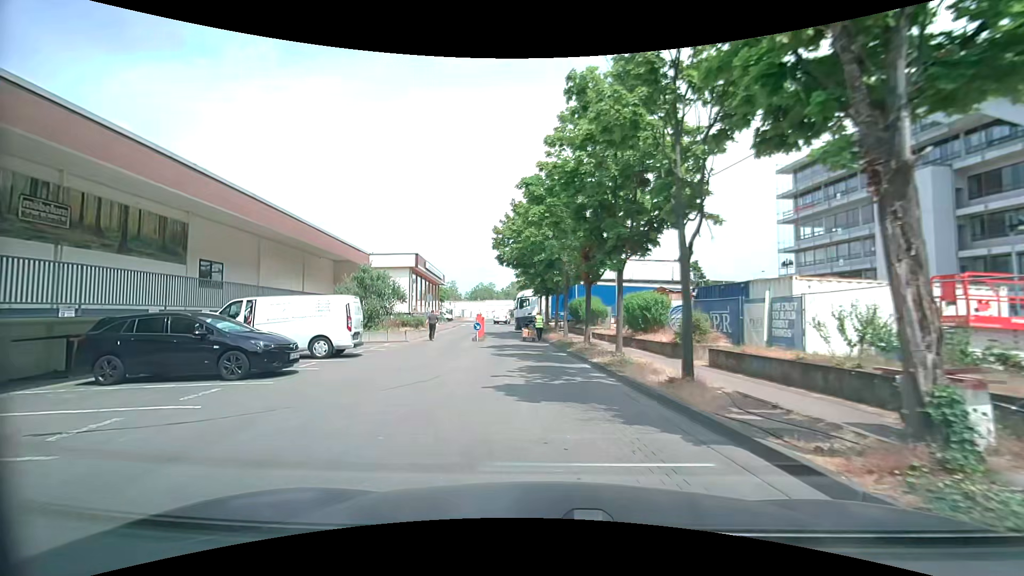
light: Day
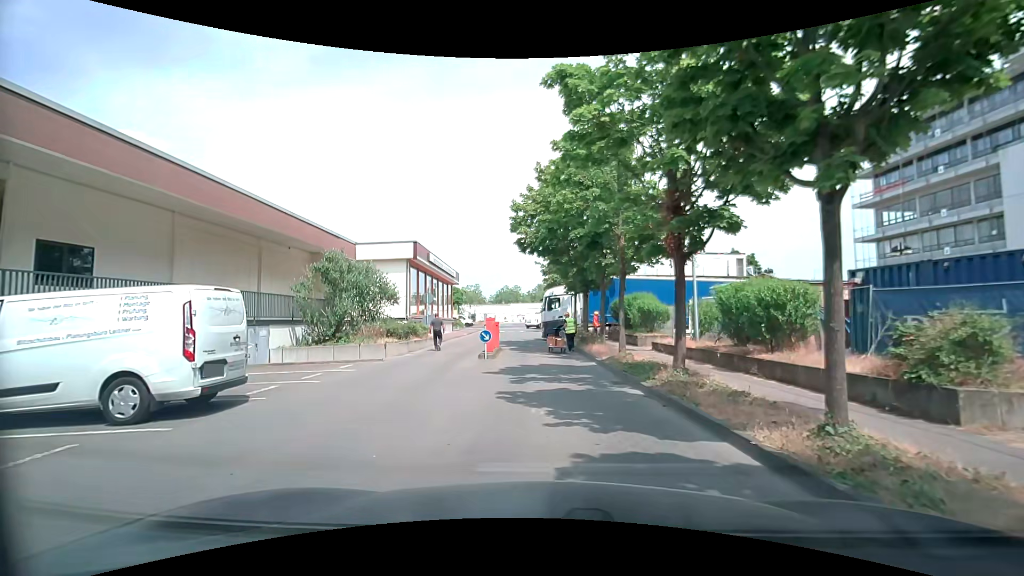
(-0.1, +8.5) m; -1°
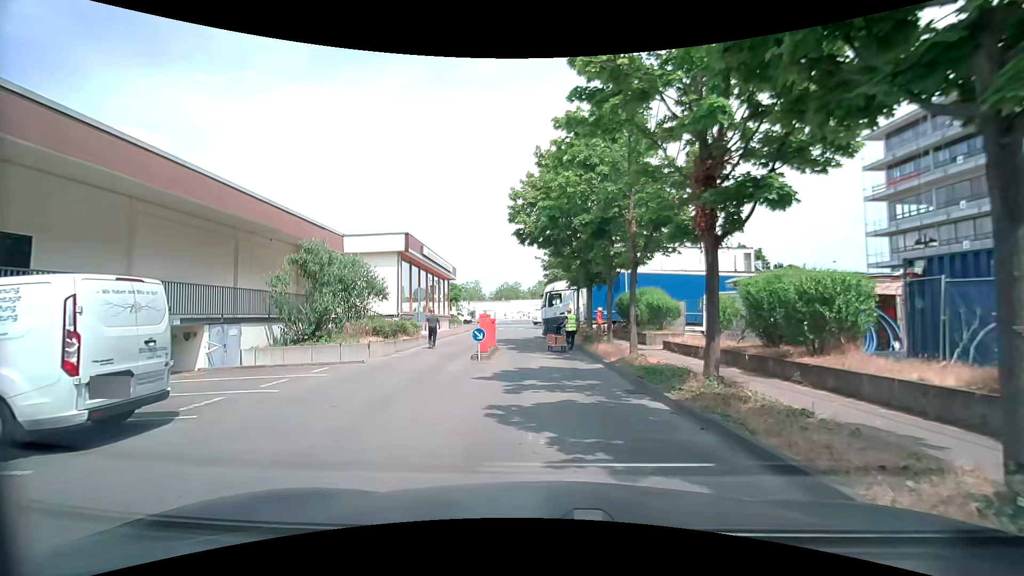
(0.0, +1.9) m; +1°
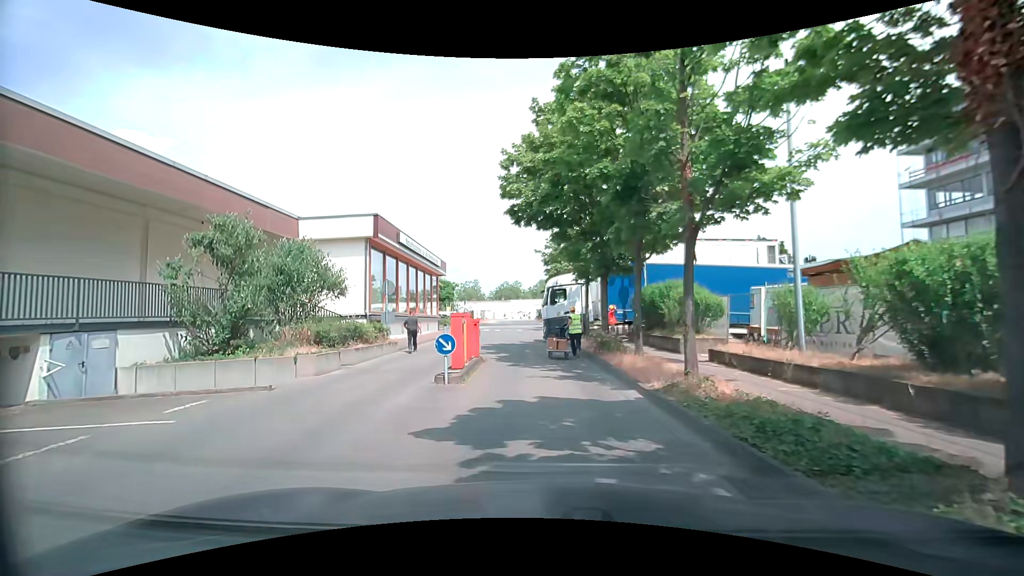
(-0.1, +5.2) m; -1°
